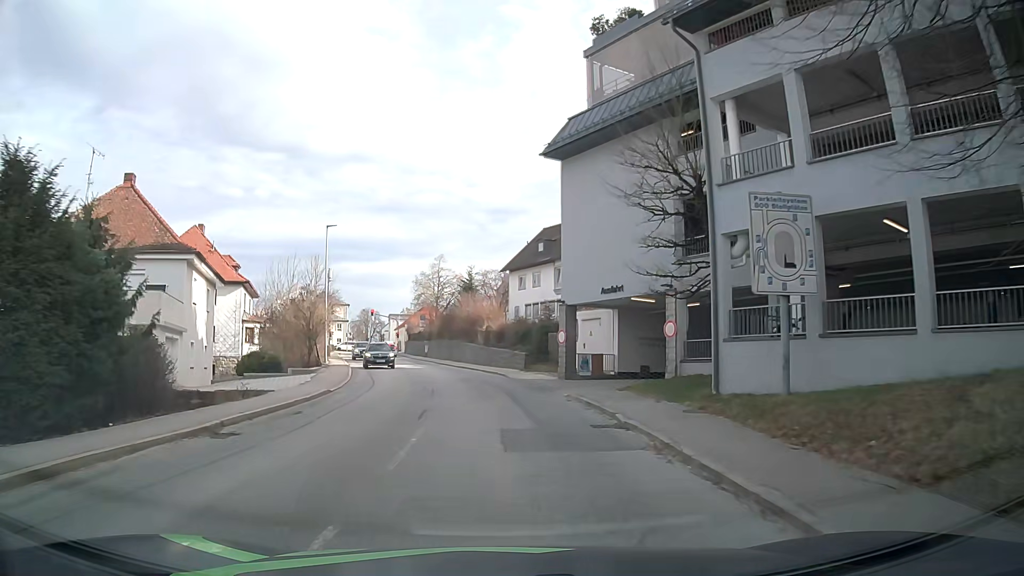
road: tertiary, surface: asphalt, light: Day
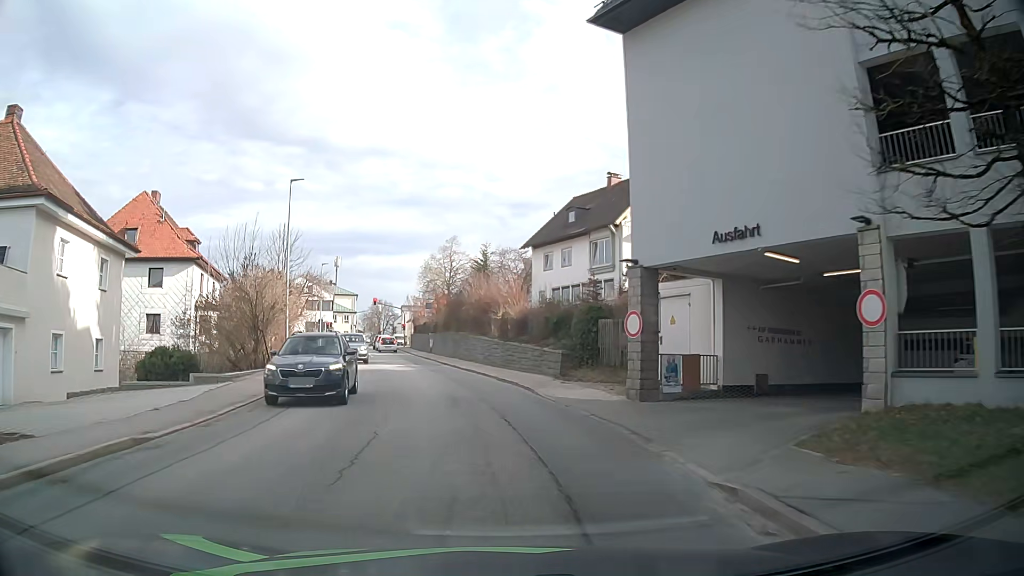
(-0.2, +11.9) m; -2°
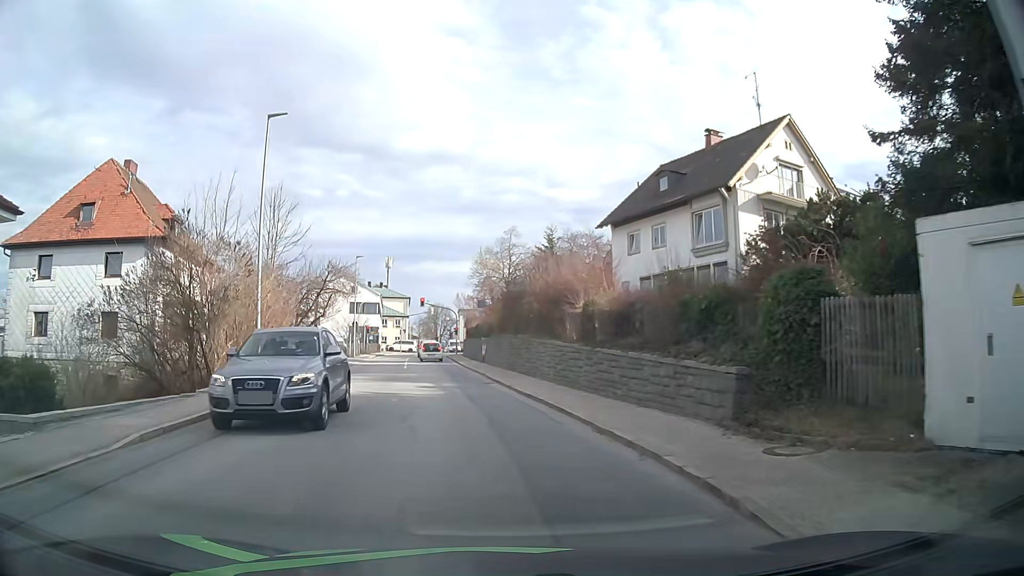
(-0.5, +11.6) m; -5°
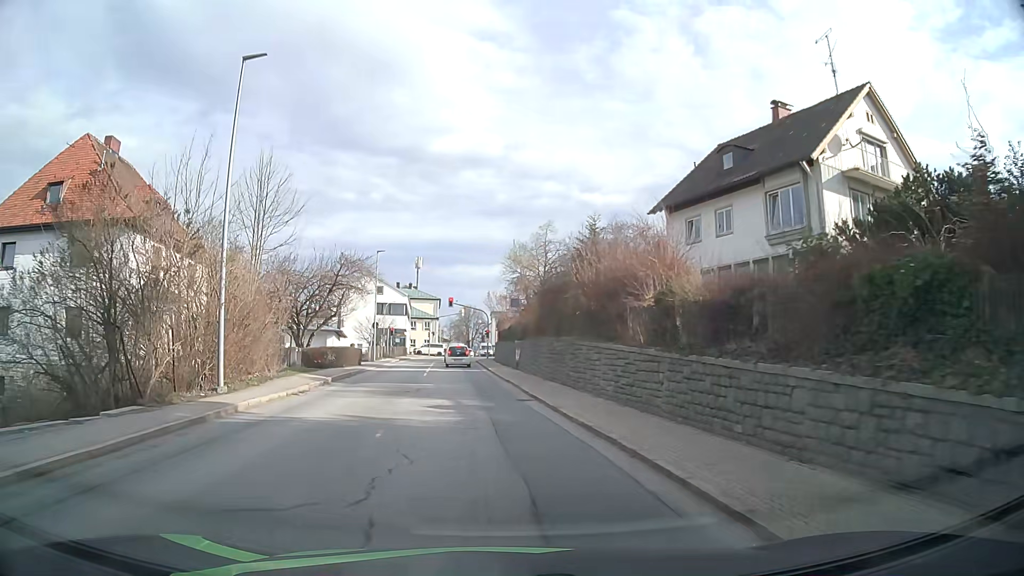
(-0.1, +5.7) m; -3°
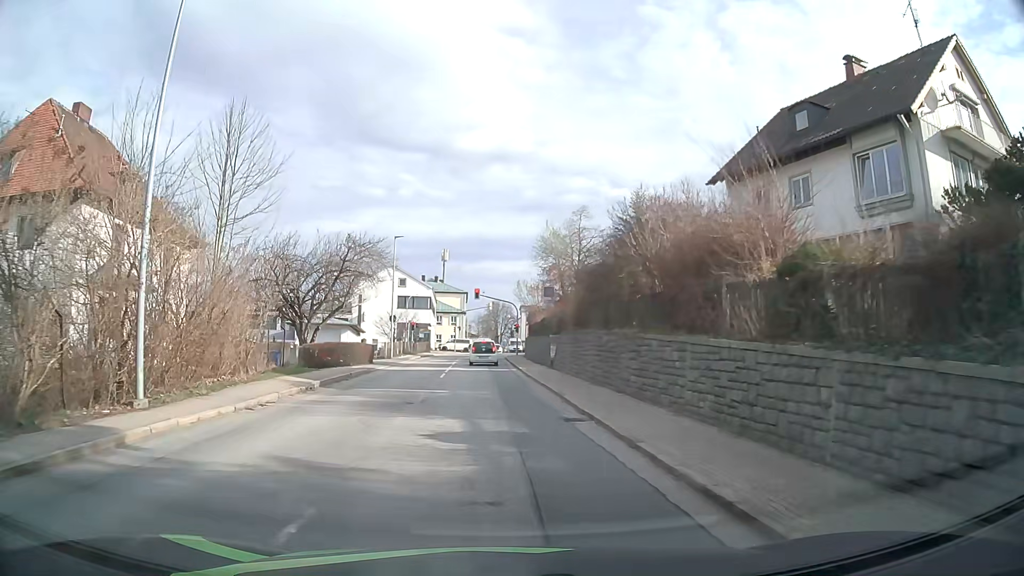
(-0.1, +5.5) m; -2°
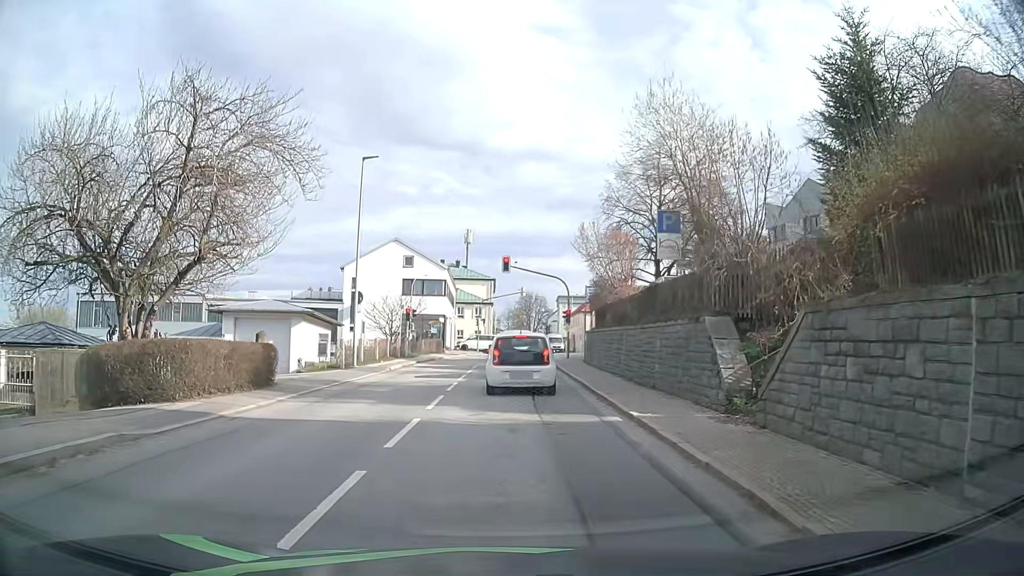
(-0.9, +21.9) m; -3°
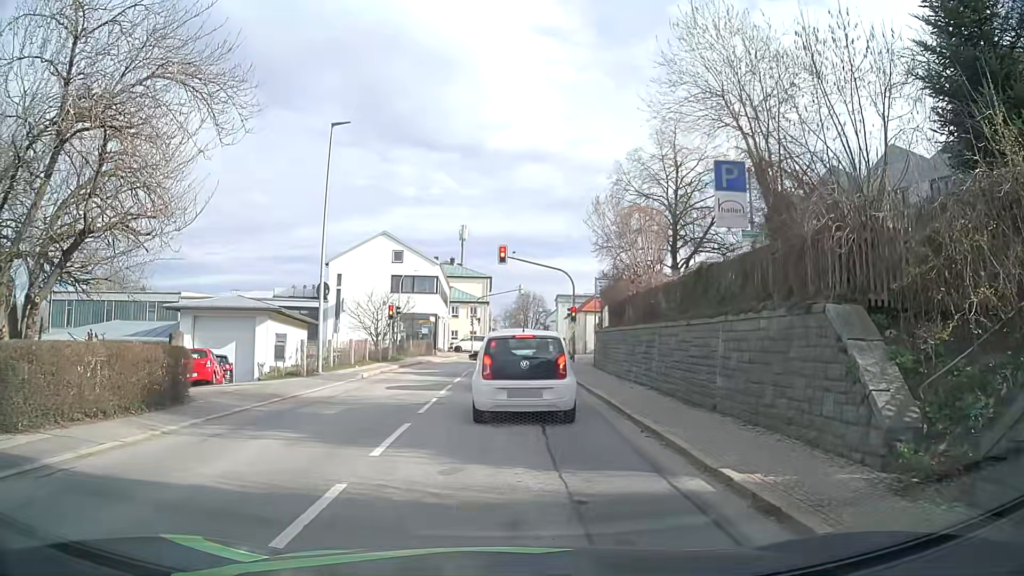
(0.0, +4.9) m; 0°
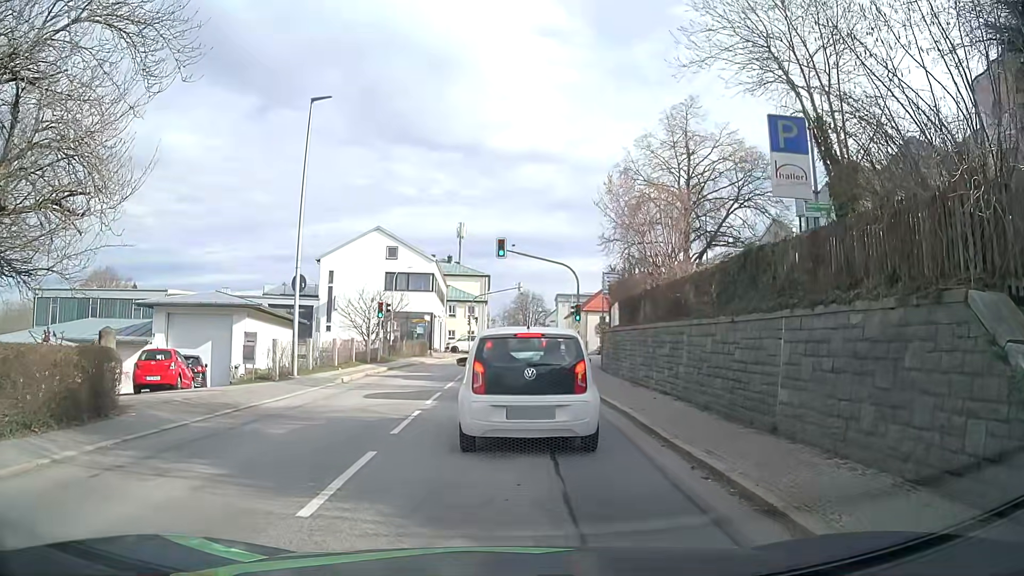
(0.0, +2.6) m; +1°
